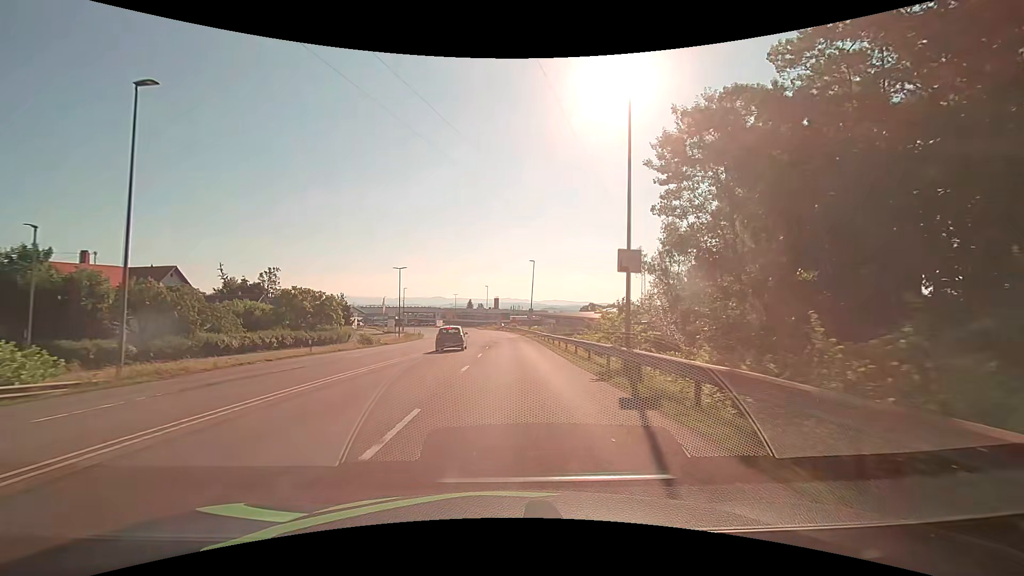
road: secondary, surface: asphalt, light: Day
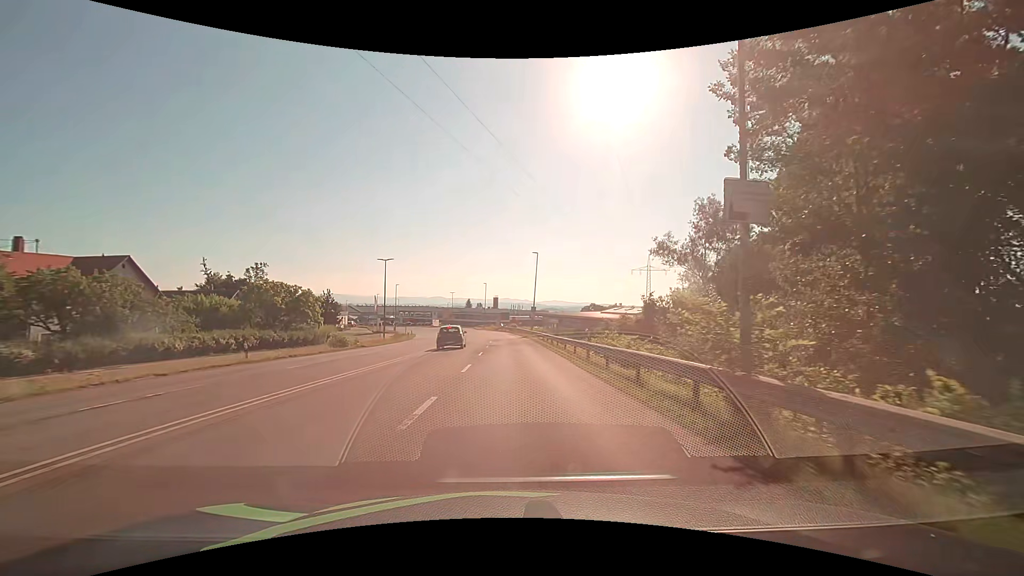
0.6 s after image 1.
(0.0, +7.8) m; 0°
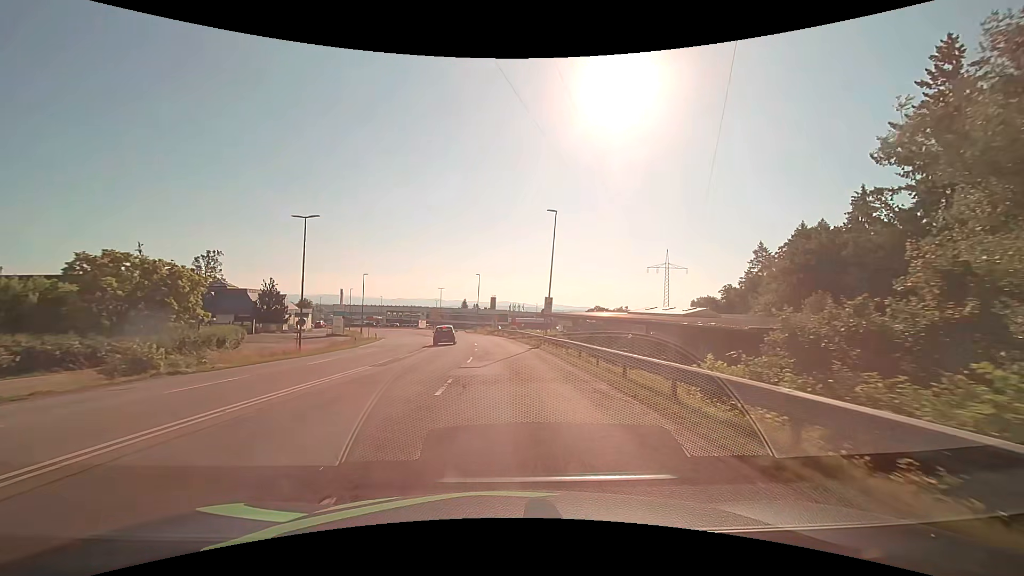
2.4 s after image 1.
(0.0, +23.2) m; -1°
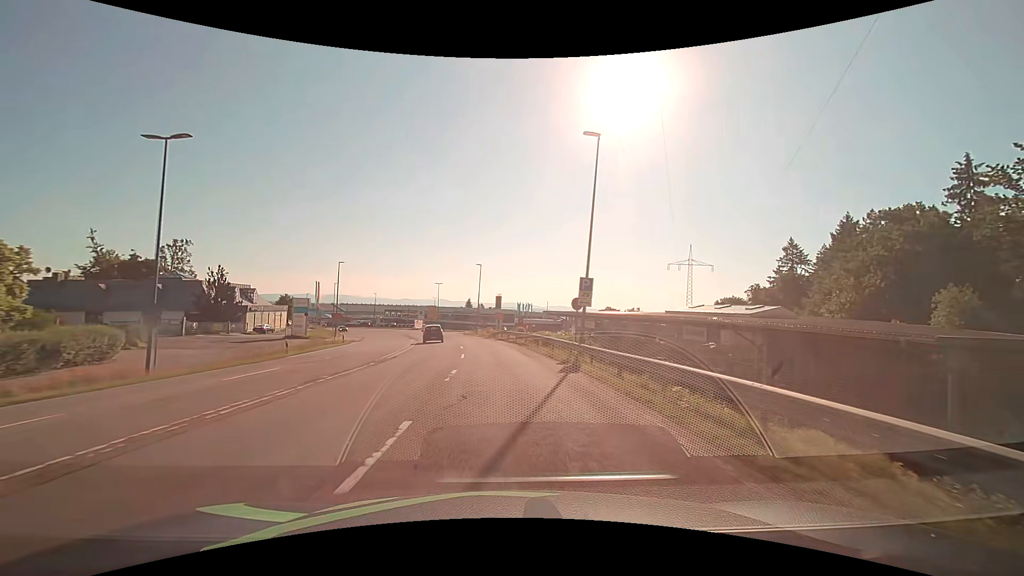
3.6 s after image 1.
(+0.2, +15.3) m; 0°
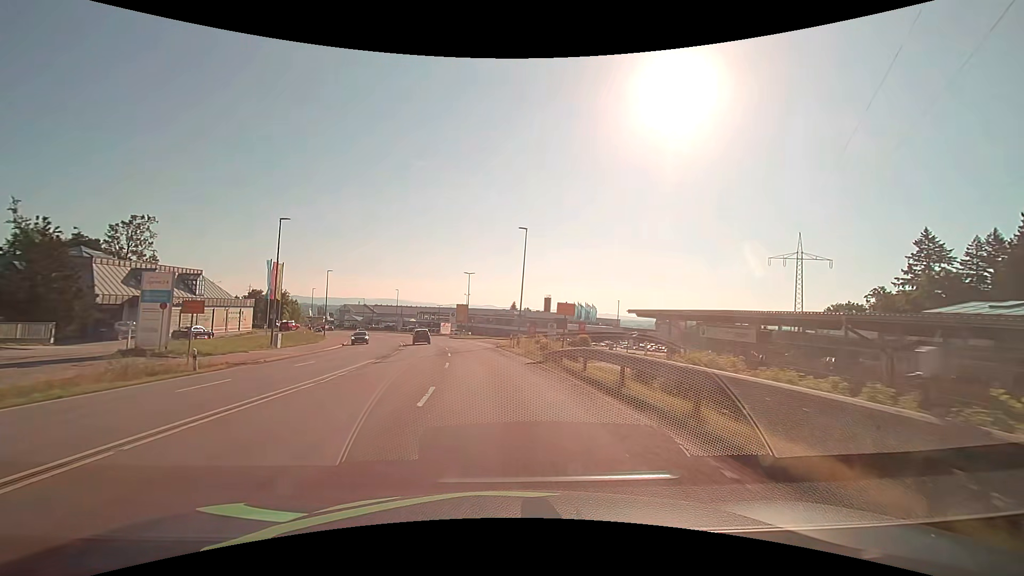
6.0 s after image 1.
(-1.2, +30.6) m; -5°
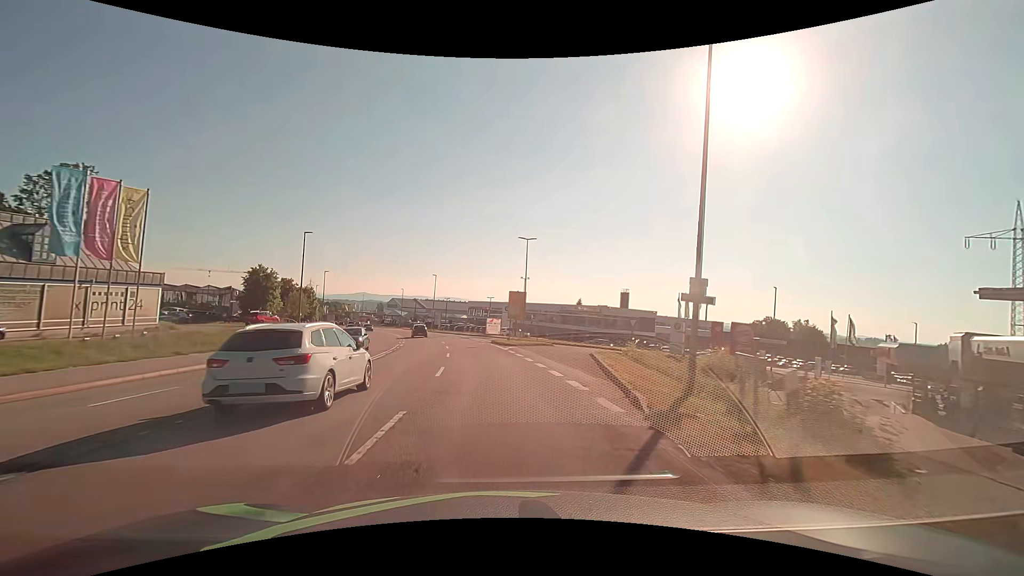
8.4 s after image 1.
(-1.7, +30.6) m; -7°
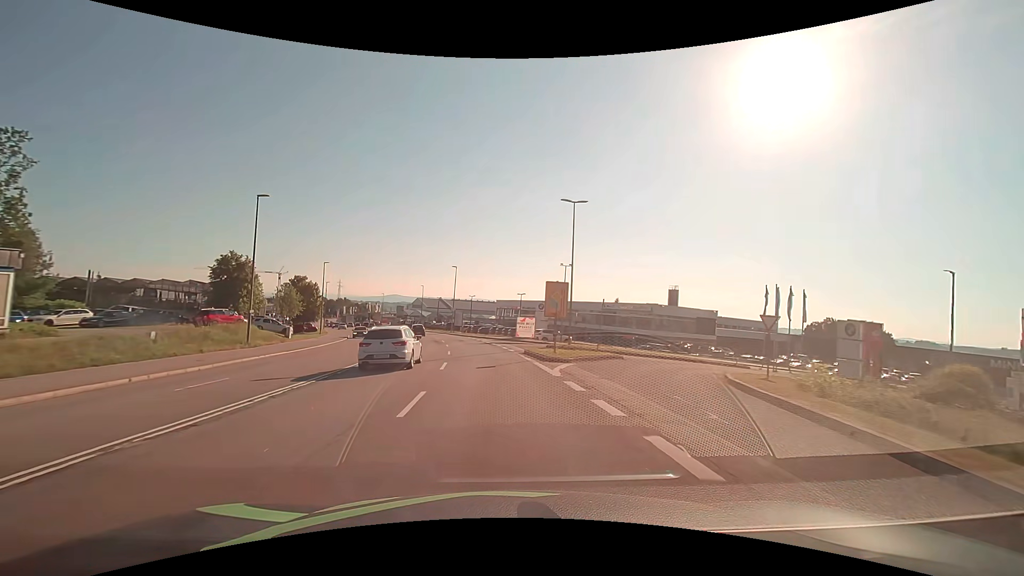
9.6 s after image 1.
(-0.4, +15.4) m; -3°
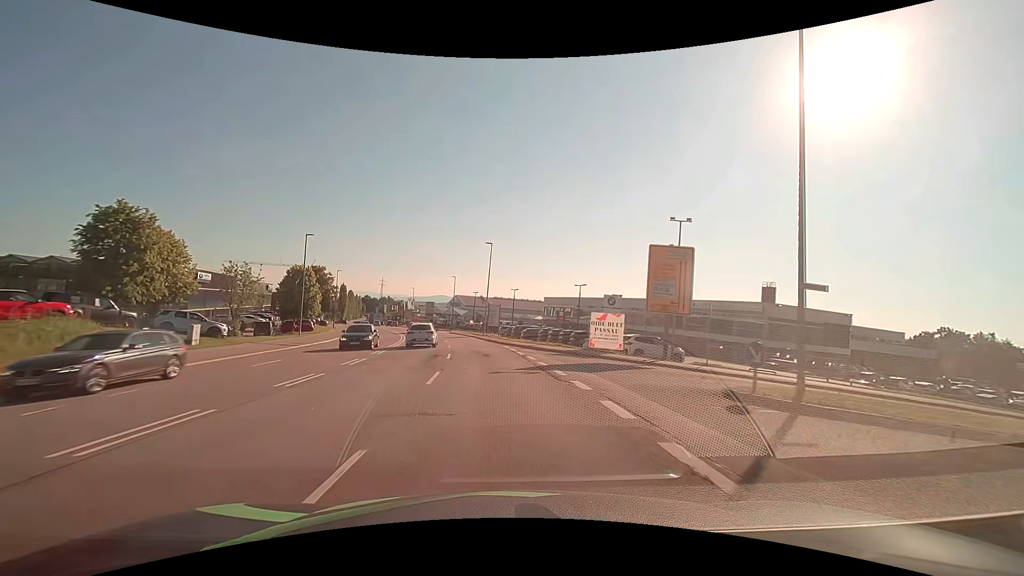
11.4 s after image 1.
(-1.1, +22.9) m; -5°
(0, +10) (-1, +20) (-2, +30) (-3, +40) (-5, +50) (-7, +60) (-9, +69) (-12, +79) (-14, +88) (-17, +98) m
